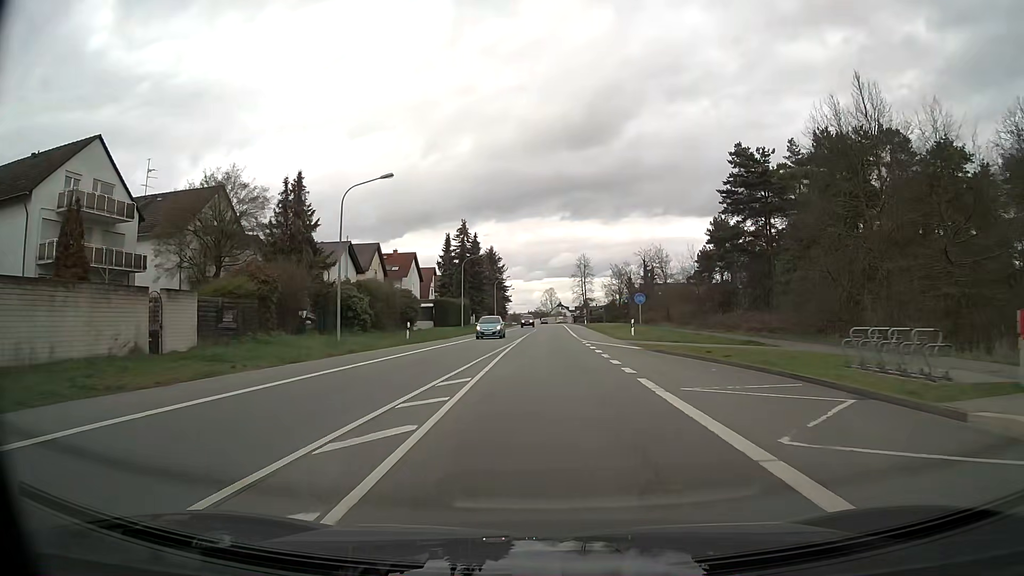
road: primary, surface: asphalt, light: Day
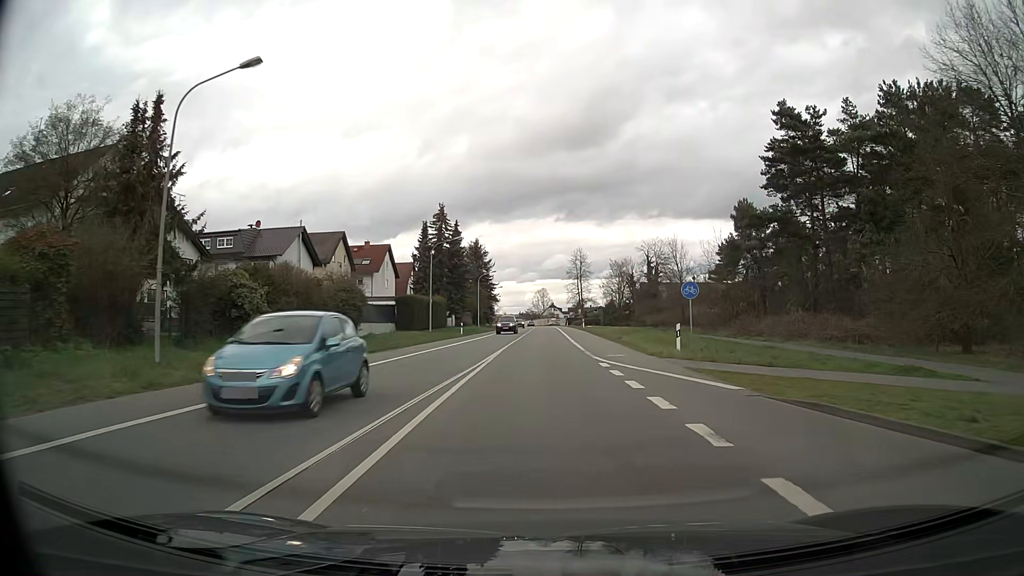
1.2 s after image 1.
(+0.1, +14.6) m; 0°
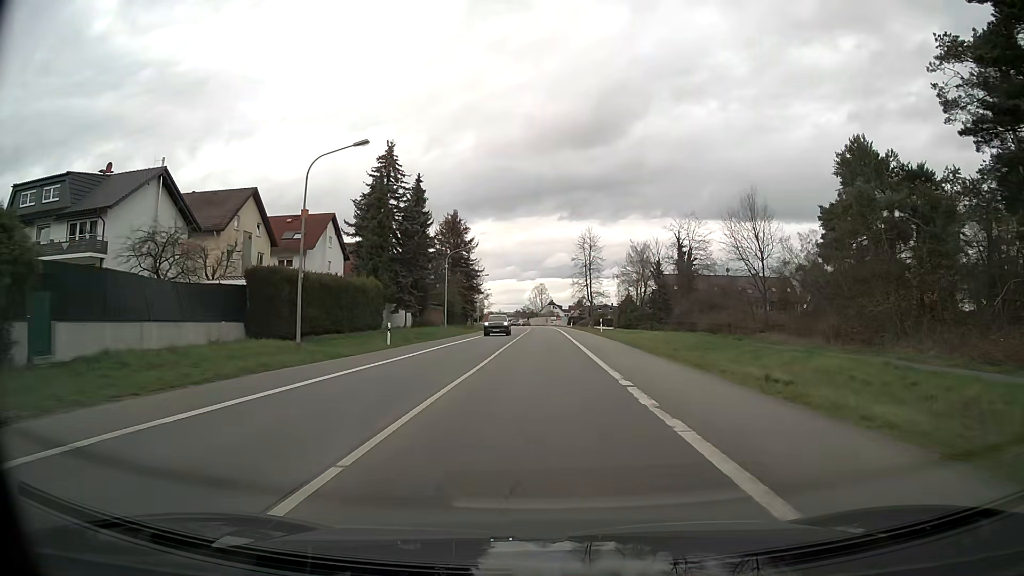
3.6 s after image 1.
(+0.1, +28.8) m; 0°
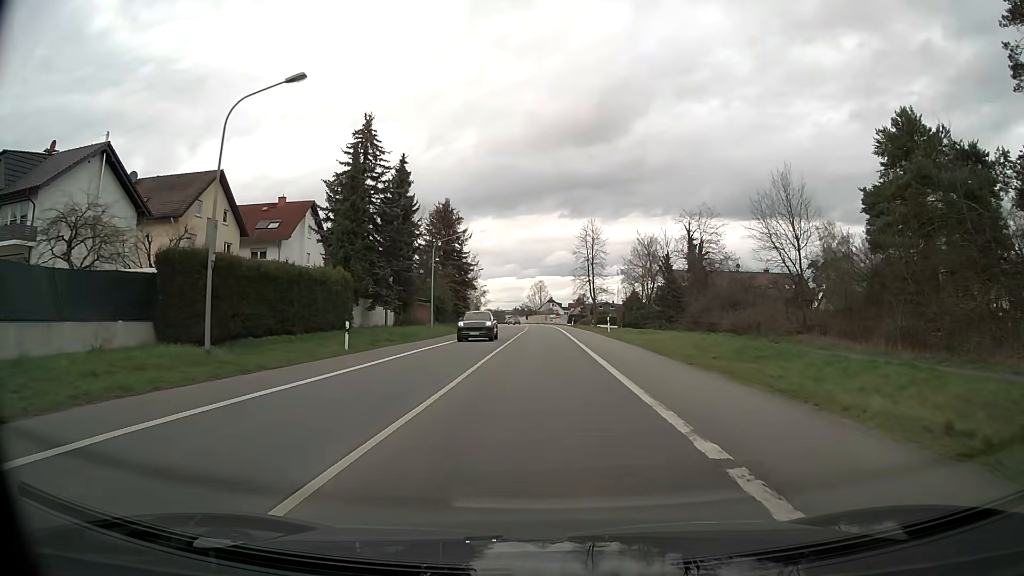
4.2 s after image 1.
(0.0, +7.1) m; 0°
